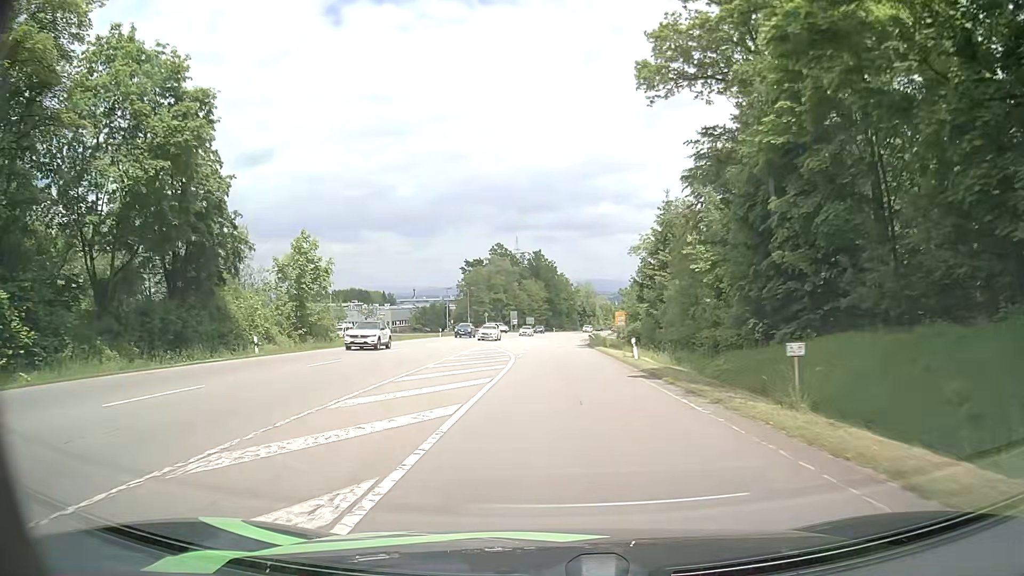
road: secondary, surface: asphalt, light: Day
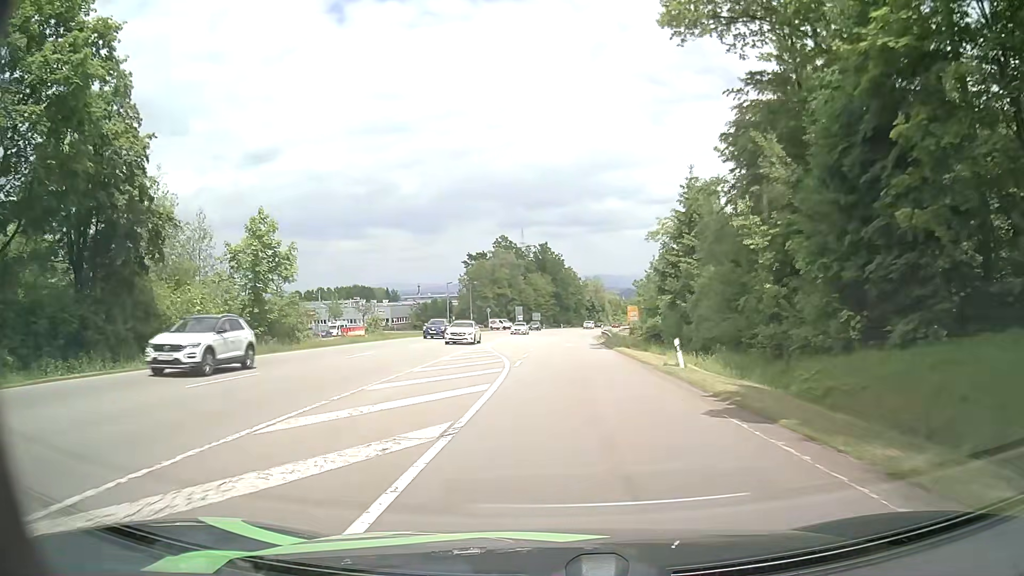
(0.0, +8.3) m; -1°
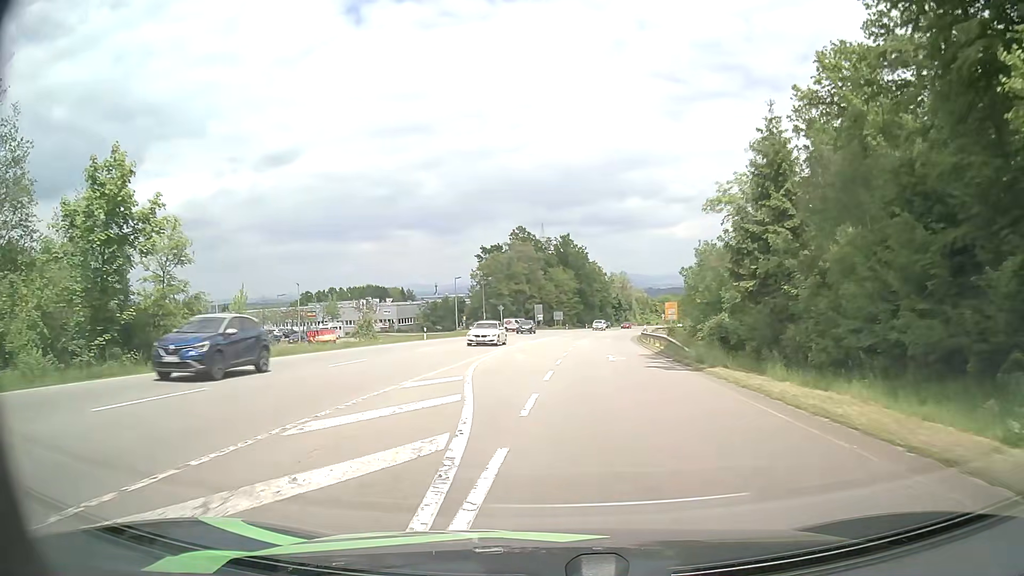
(-0.2, +16.5) m; -2°
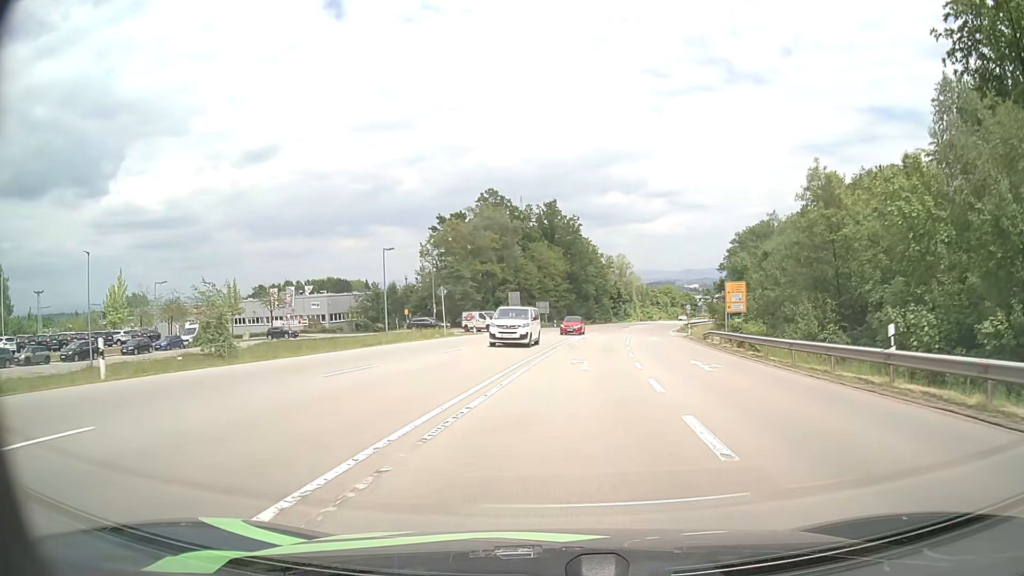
(+0.4, +39.1) m; +2°
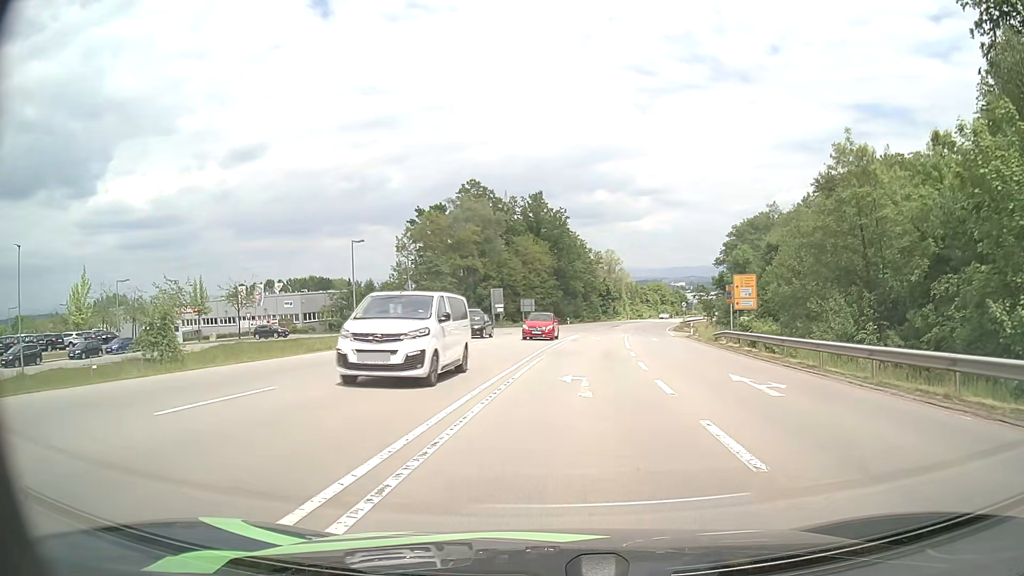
(+0.1, +6.5) m; +1°
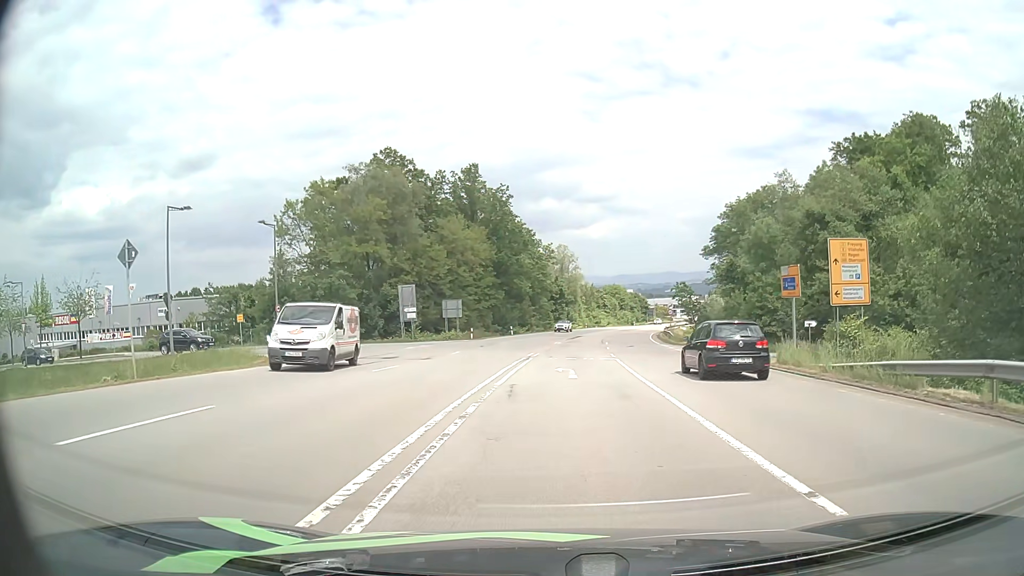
(+1.1, +25.1) m; +4°
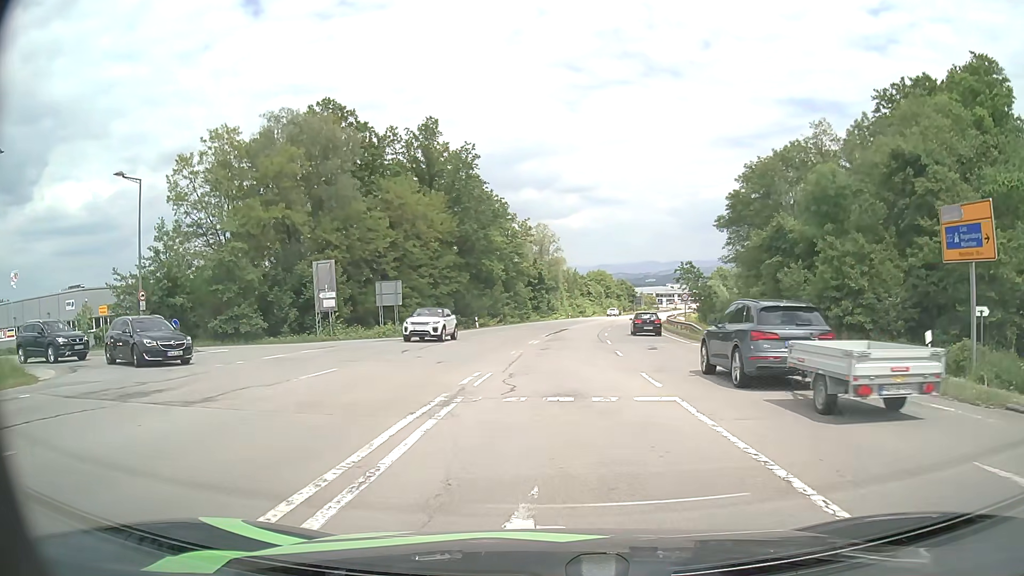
(+0.5, +16.6) m; +3°
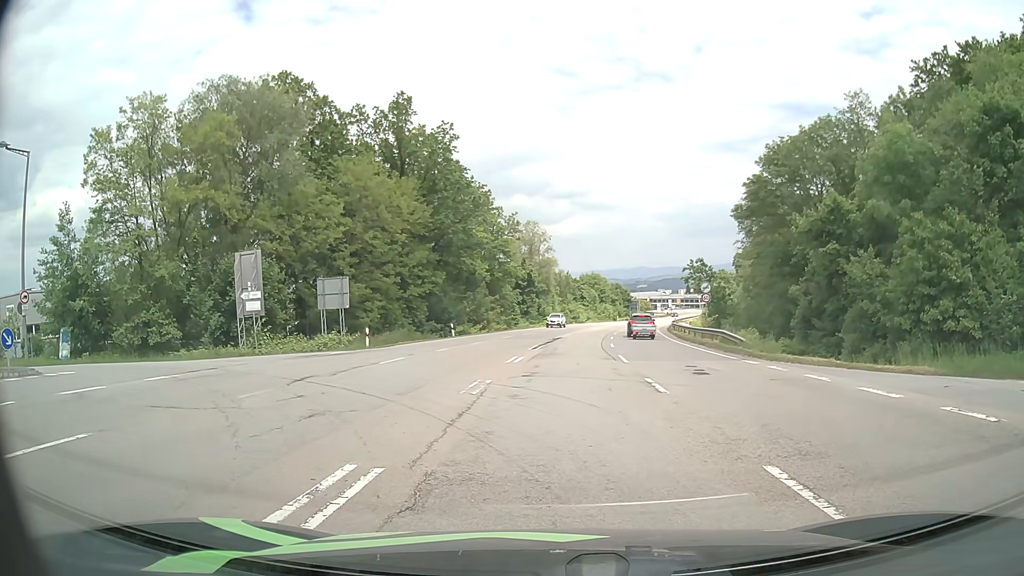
(0.0, +9.2) m; 0°
(0, +10) (-5, +18) (-15, +20) (-25, +21) (-35, +21) (-45, +22) (-54, +24) (-64, +26) (-74, +27) (-84, +29) m
